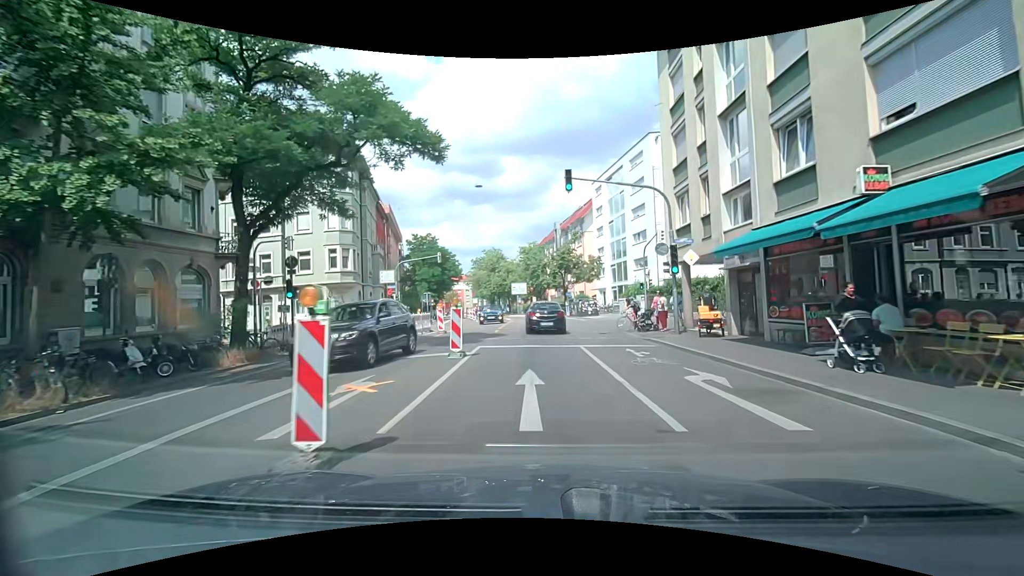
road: secondary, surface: asphalt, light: Day
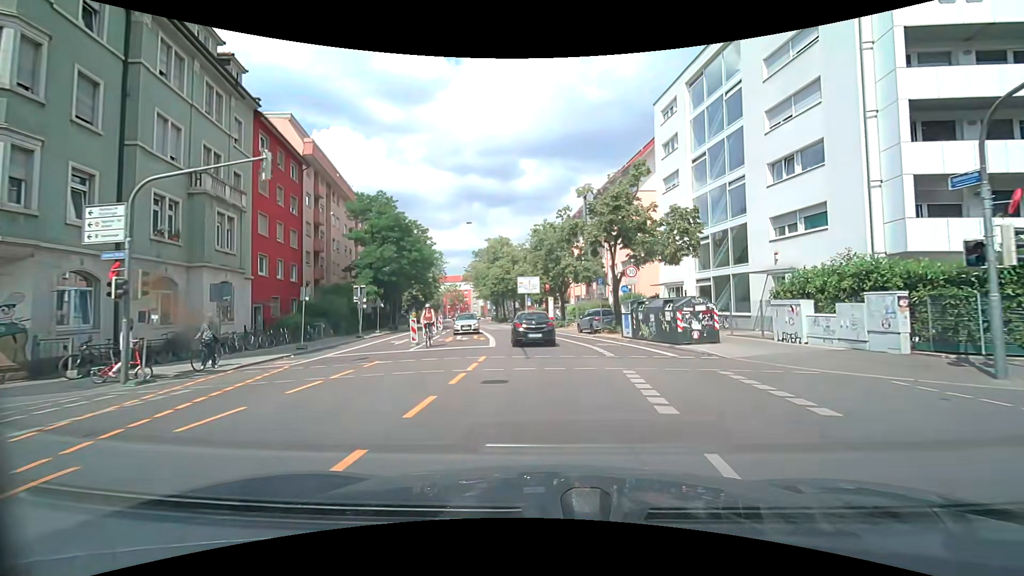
(-0.4, +29.3) m; -1°
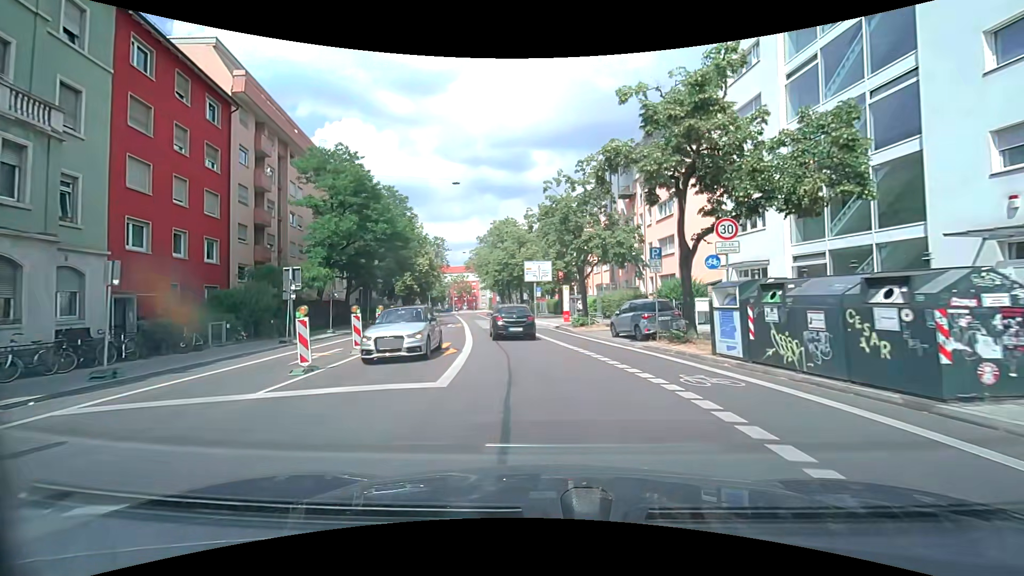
(-0.1, +11.6) m; -2°
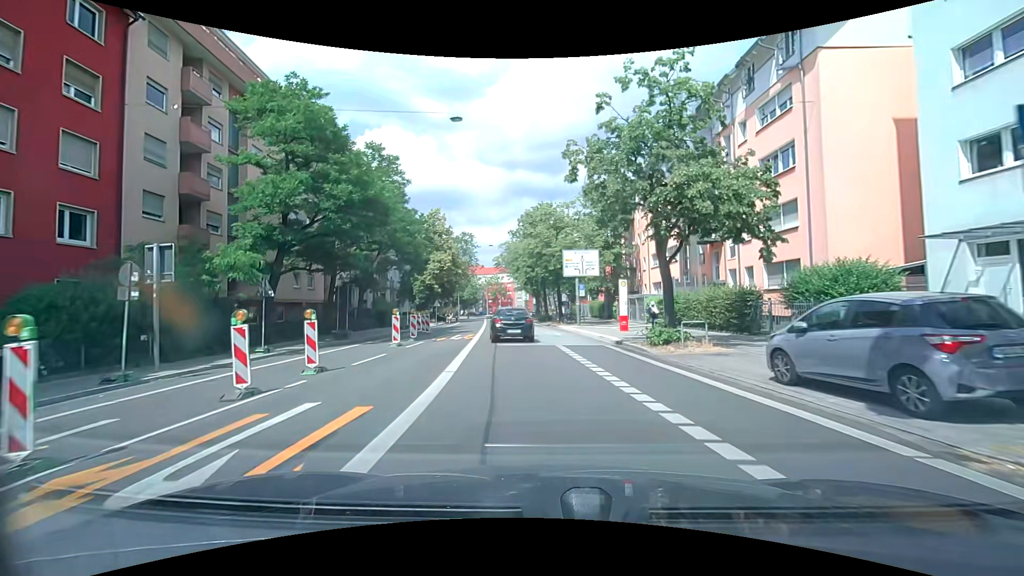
(-0.4, +11.8) m; -4°
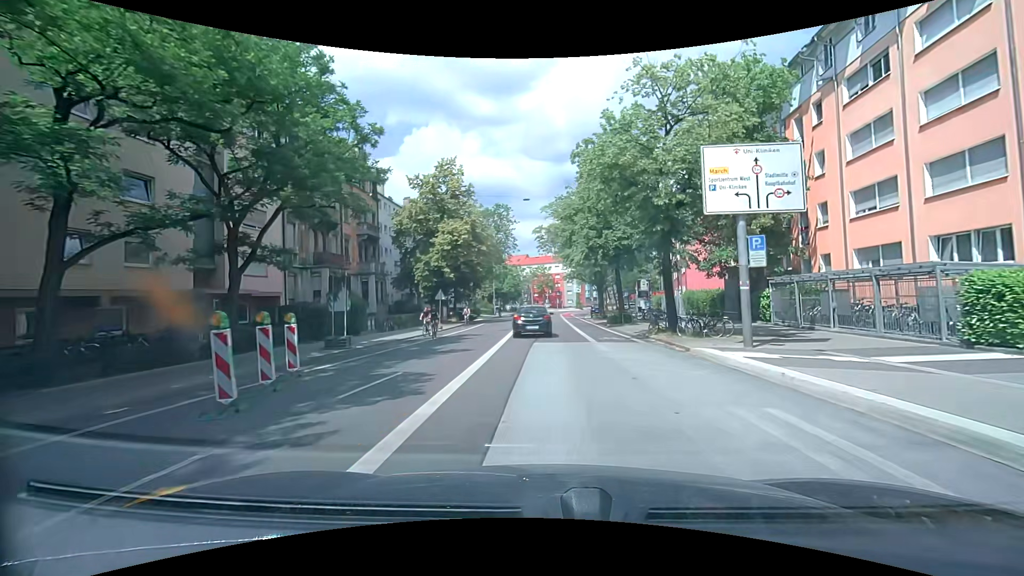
(-1.5, +23.8) m; -6°
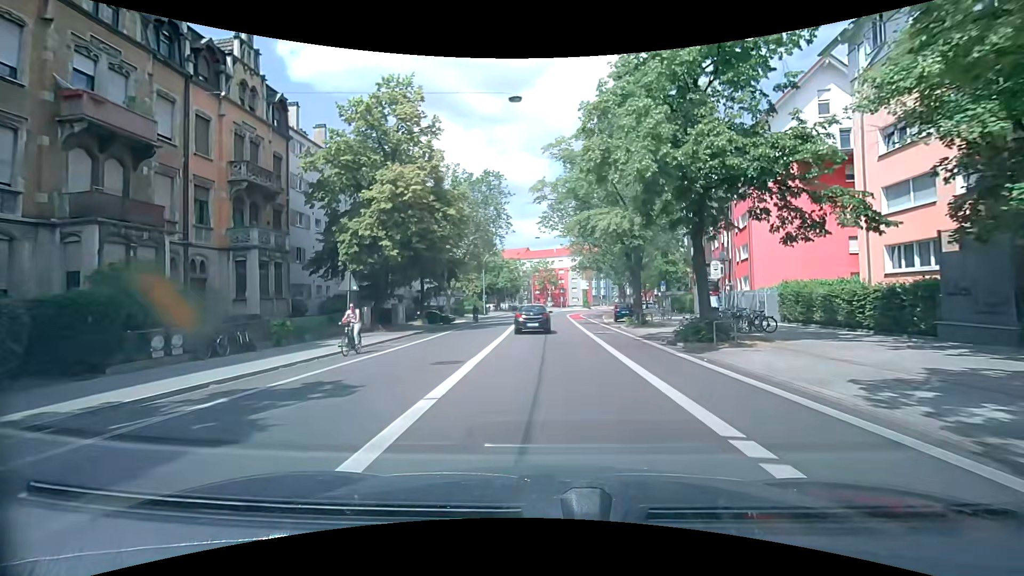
(0.0, +18.1) m; -1°
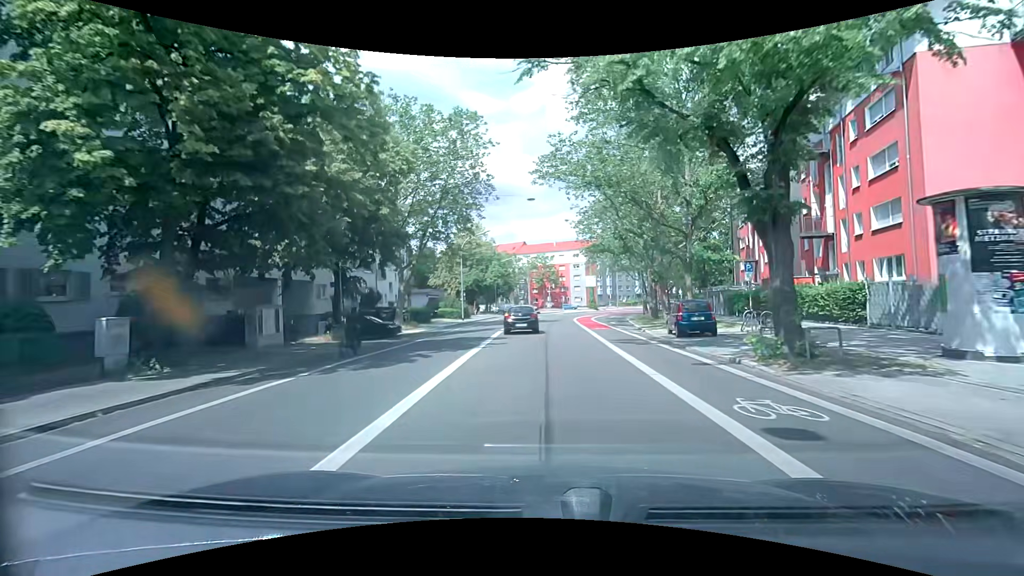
(+0.2, +18.6) m; +1°
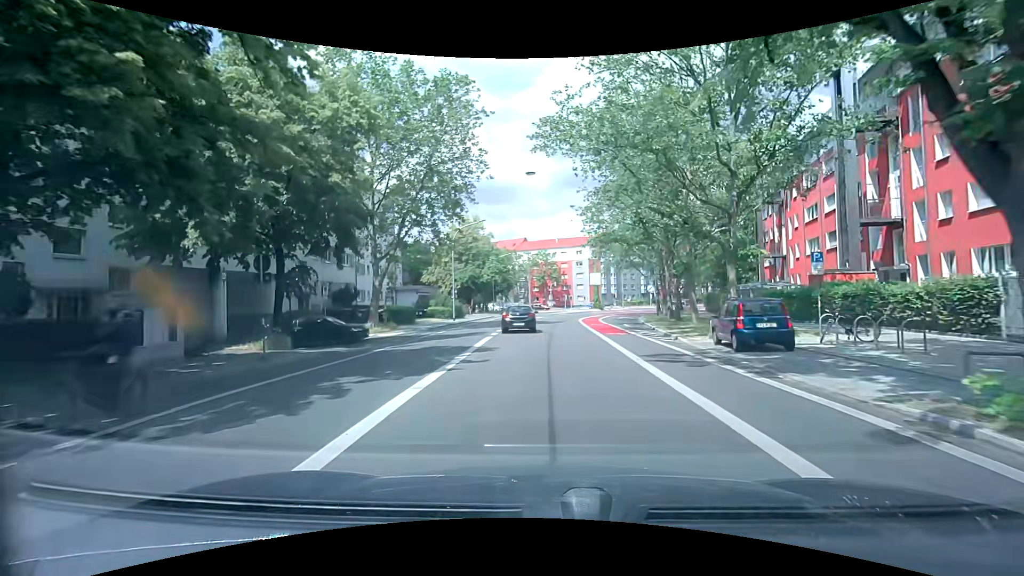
(0.0, +6.1) m; 0°
